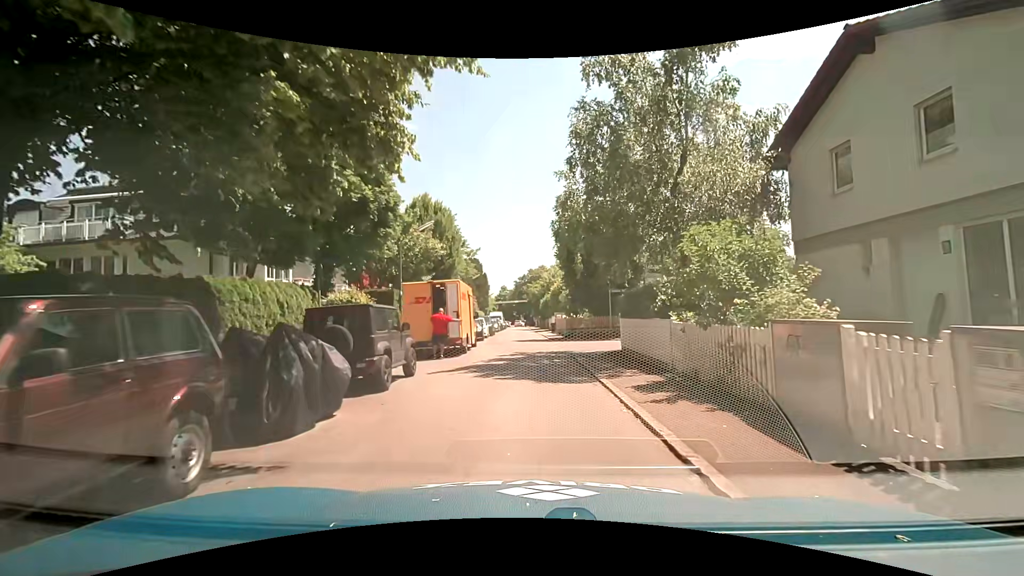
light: Day
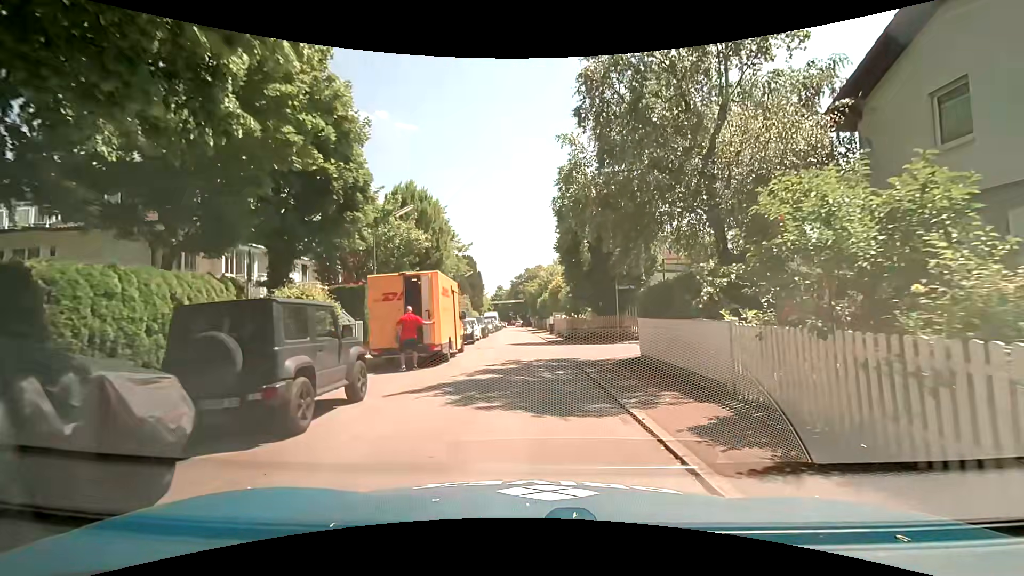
(0.0, +3.4) m; 0°
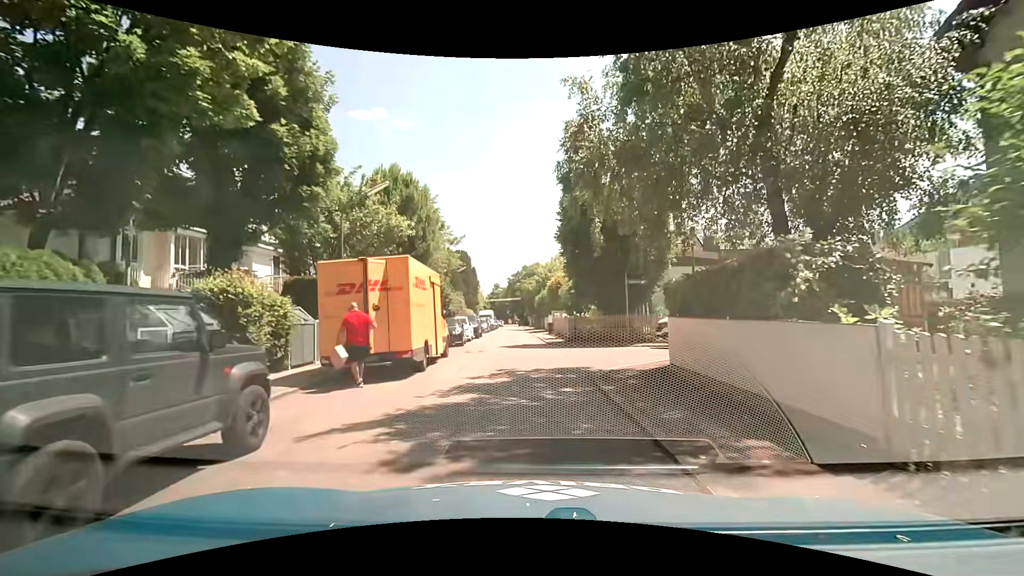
(0.0, +3.2) m; -1°
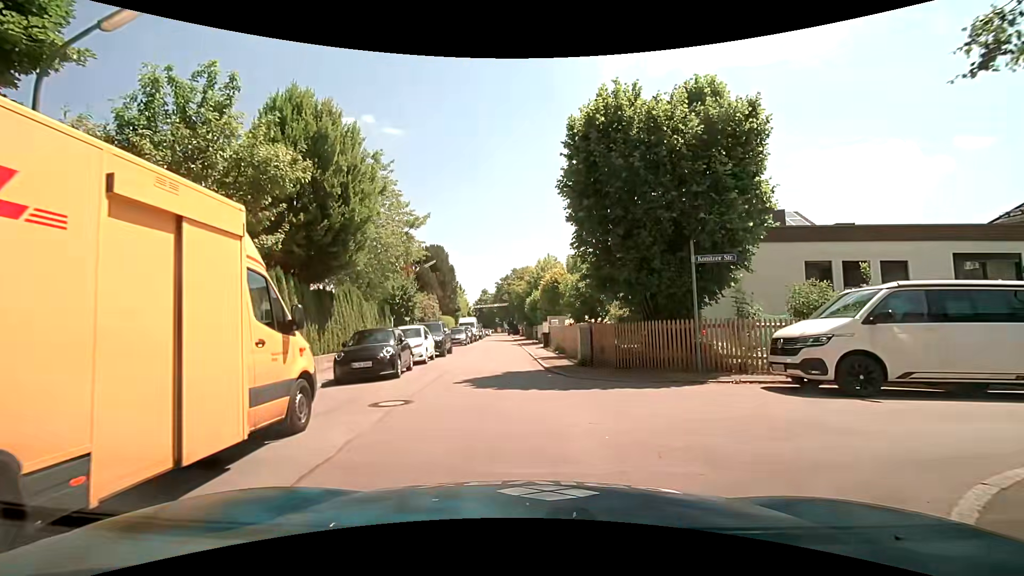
(+0.1, +10.1) m; +3°
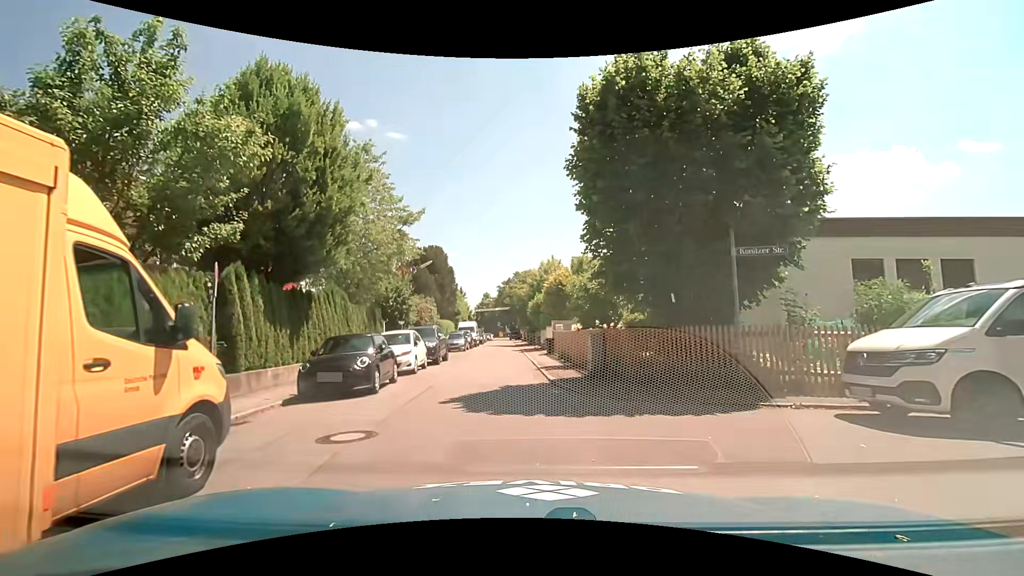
(0.0, +2.2) m; -2°
